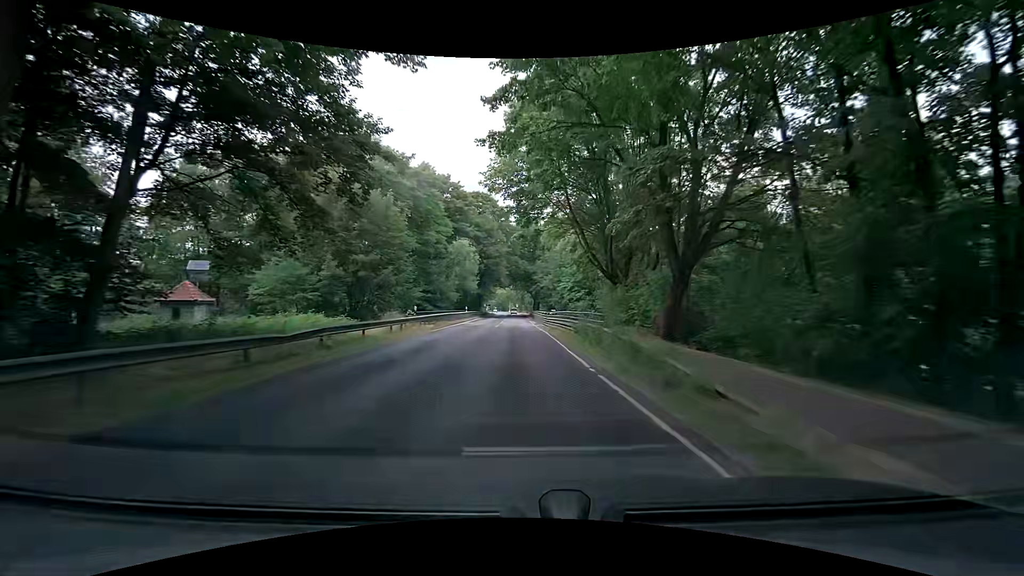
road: tertiary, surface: asphalt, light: Day
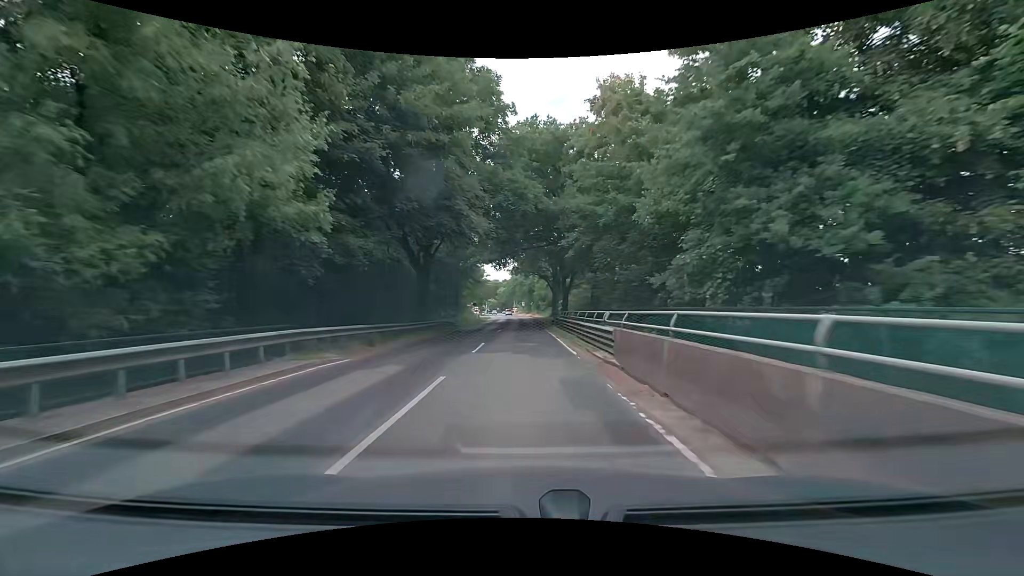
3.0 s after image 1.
(-1.1, +54.6) m; -2°
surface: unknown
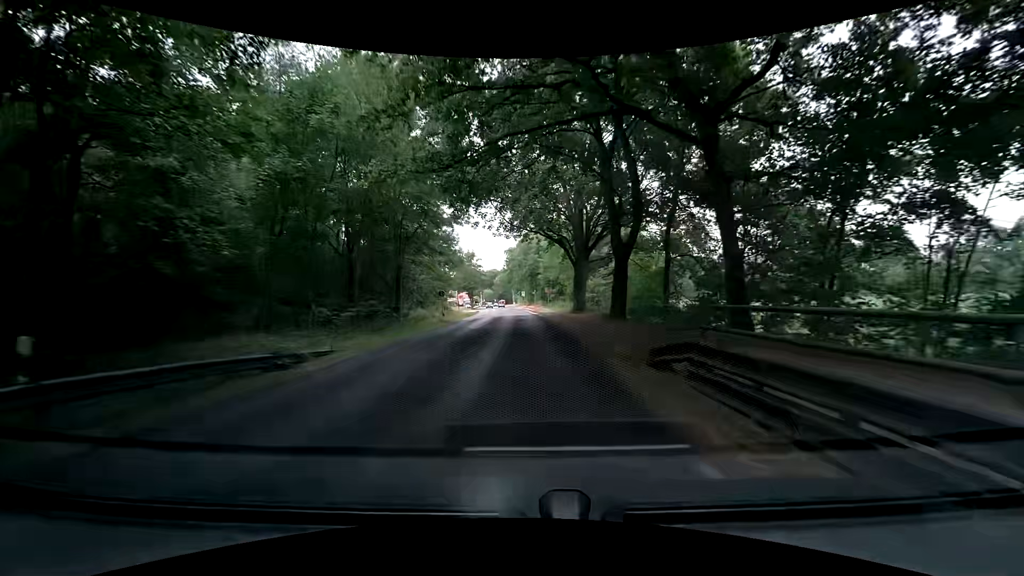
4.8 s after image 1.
(+0.3, +30.4) m; 0°
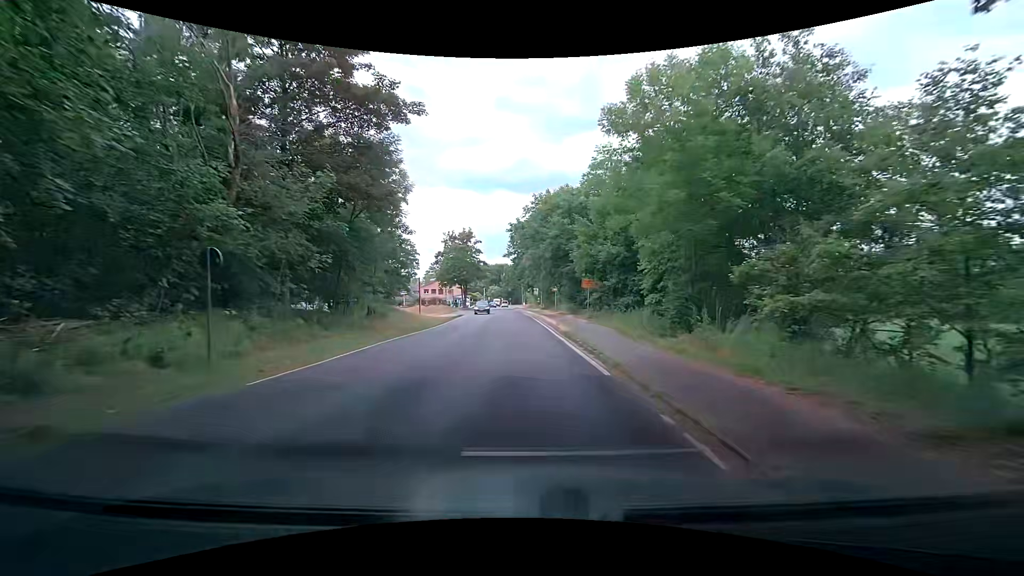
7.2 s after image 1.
(-0.3, +34.8) m; -1°
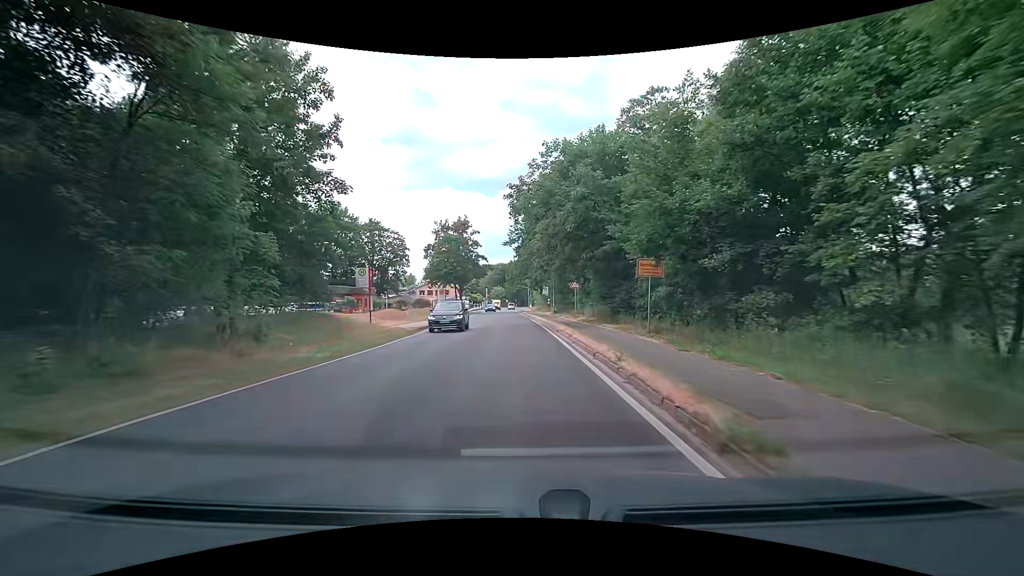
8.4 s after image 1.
(-0.1, +15.5) m; 0°
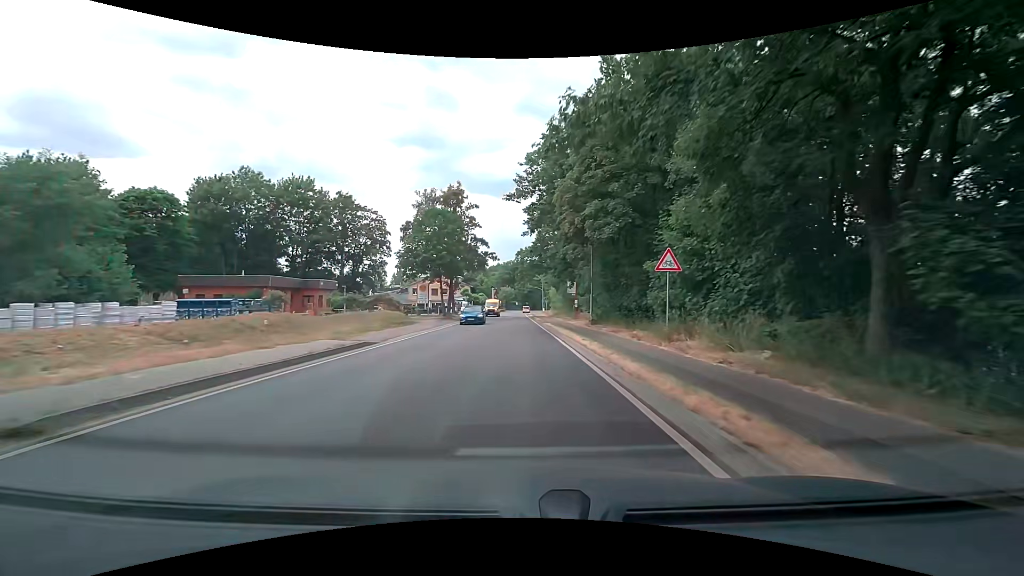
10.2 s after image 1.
(-0.6, +22.6) m; -2°
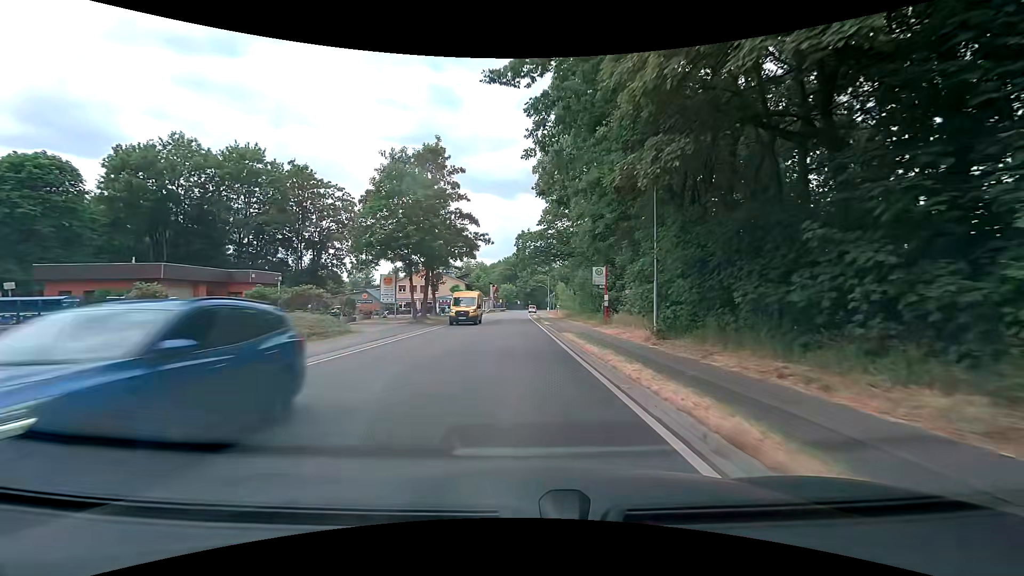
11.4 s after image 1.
(-0.1, +15.2) m; 0°
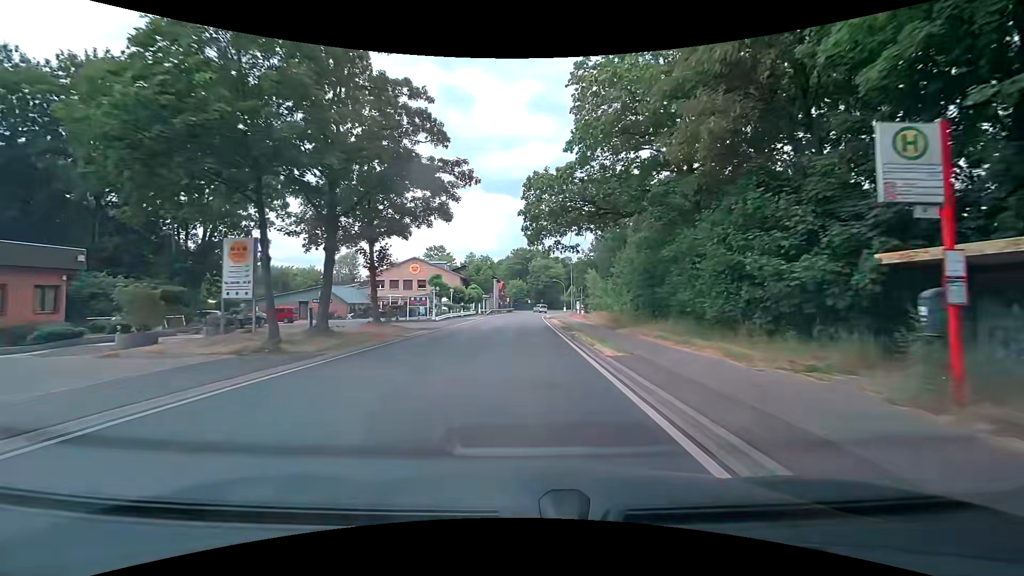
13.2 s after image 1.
(-0.3, +22.9) m; -2°
(0, +10) (0, +20) (0, +30) (+1, +40) (+1, +50) (+1, +60) (+2, +70) (+2, +80) (+3, +90) (+4, +100) m
